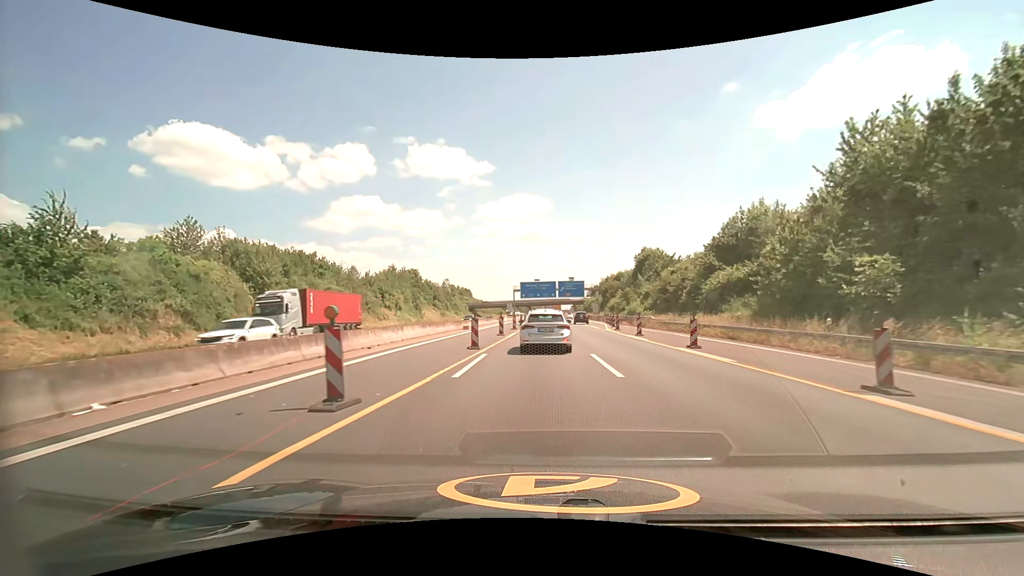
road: motorway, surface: asphalt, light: Day
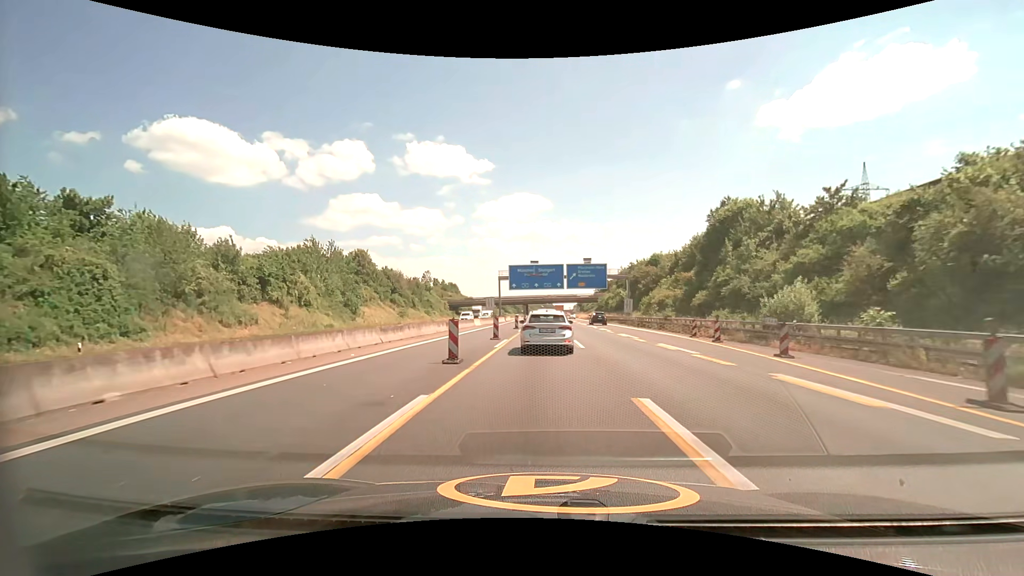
(0.0, +44.5) m; 0°
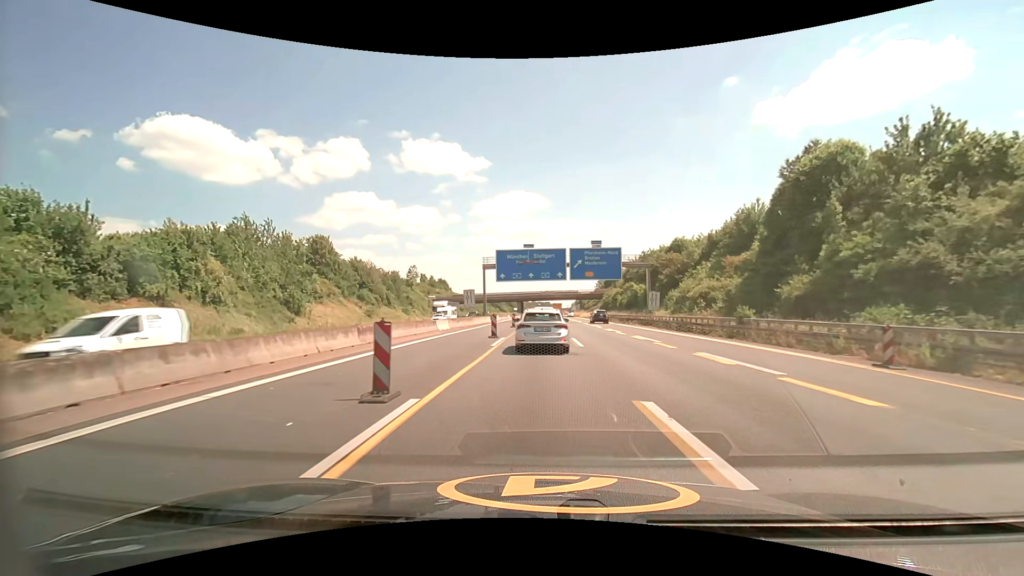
(+0.1, +18.4) m; 0°
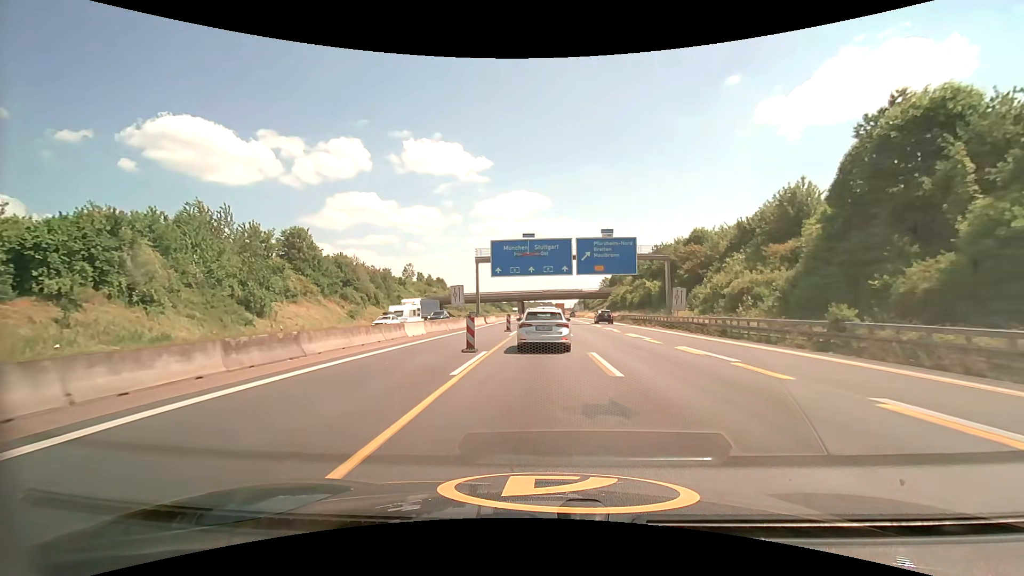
(0.0, +9.1) m; 0°
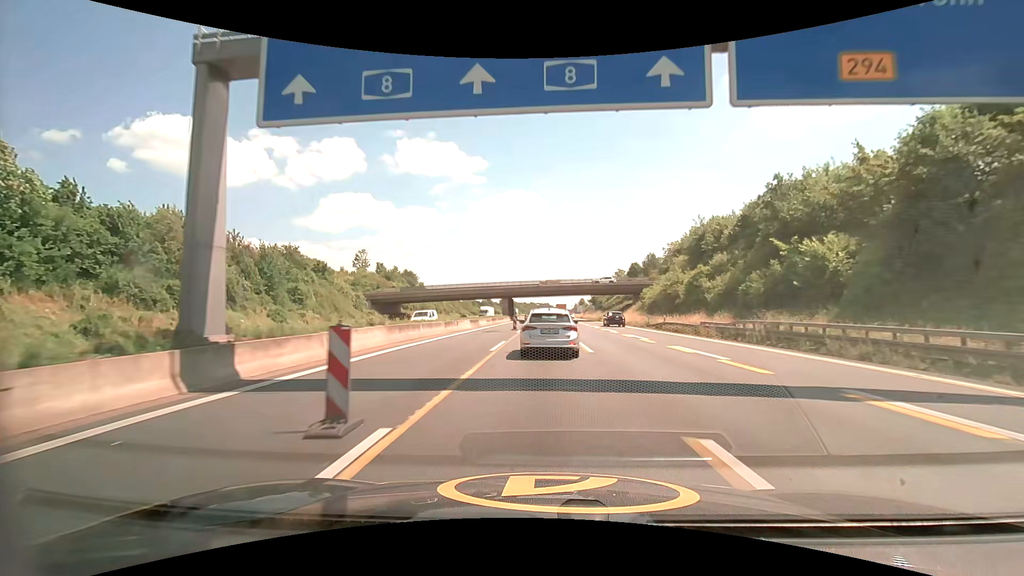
(0.0, +46.9) m; 0°
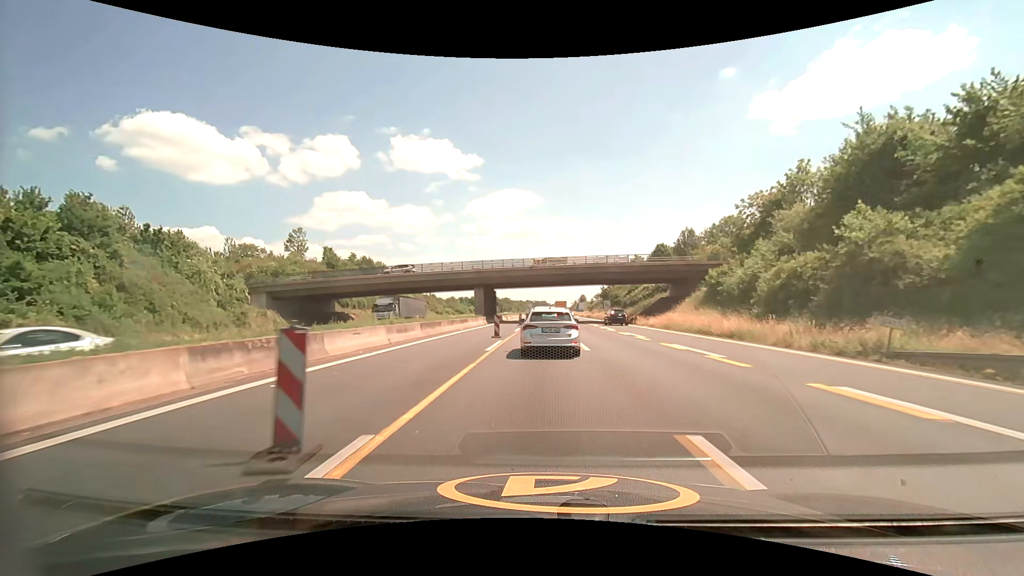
(+0.1, +35.4) m; 0°
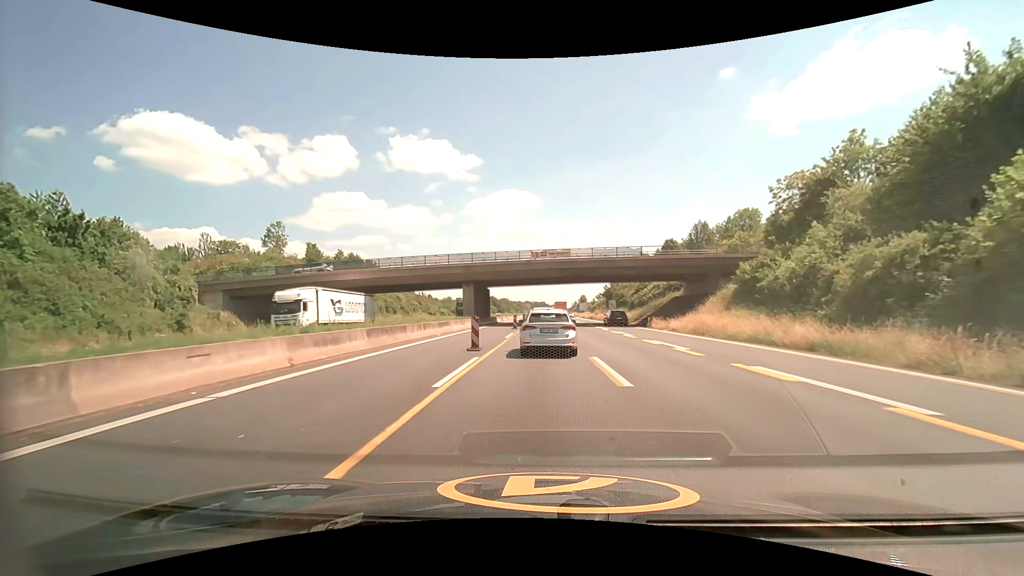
(0.0, +8.3) m; 0°
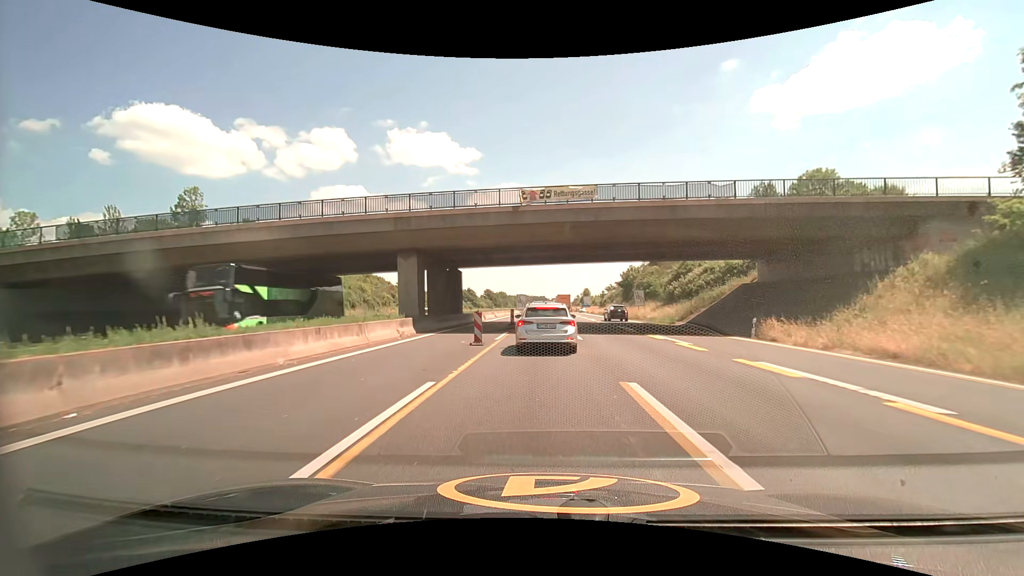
(0.0, +23.8) m; 0°
(0, +10) (0, +20) (0, +30) (0, +40) (0, +50) (+1, +60) (+1, +70) (+1, +80) (+1, +90) (+1, +100) m
